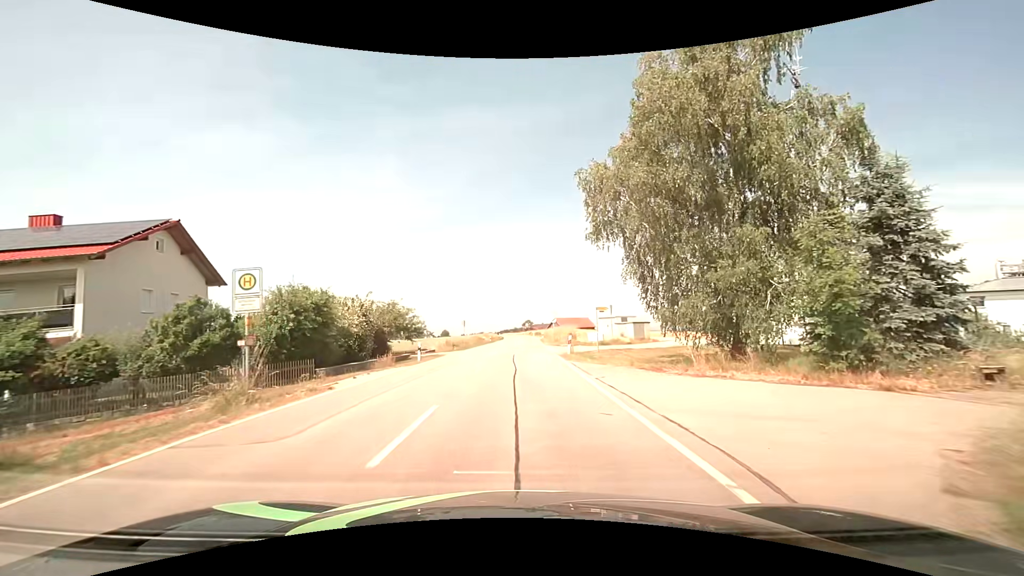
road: tertiary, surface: asphalt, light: Day
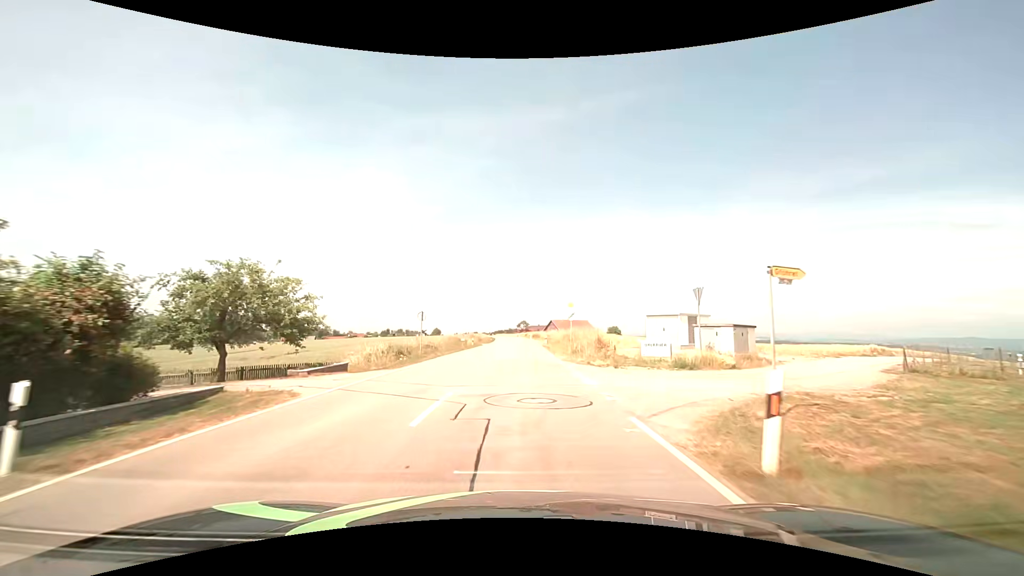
(+0.1, +21.2) m; +1°
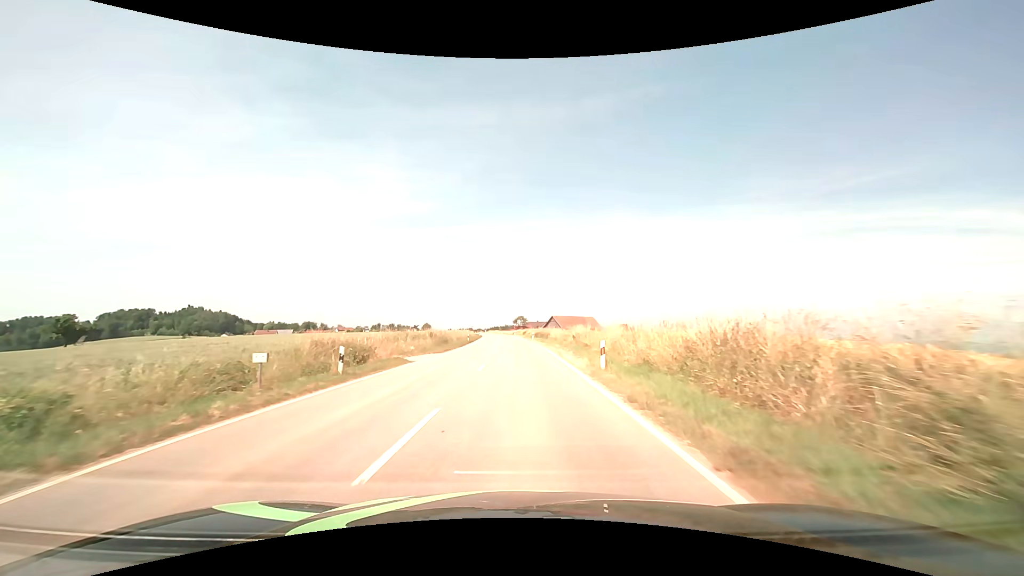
(+0.4, +38.8) m; 0°
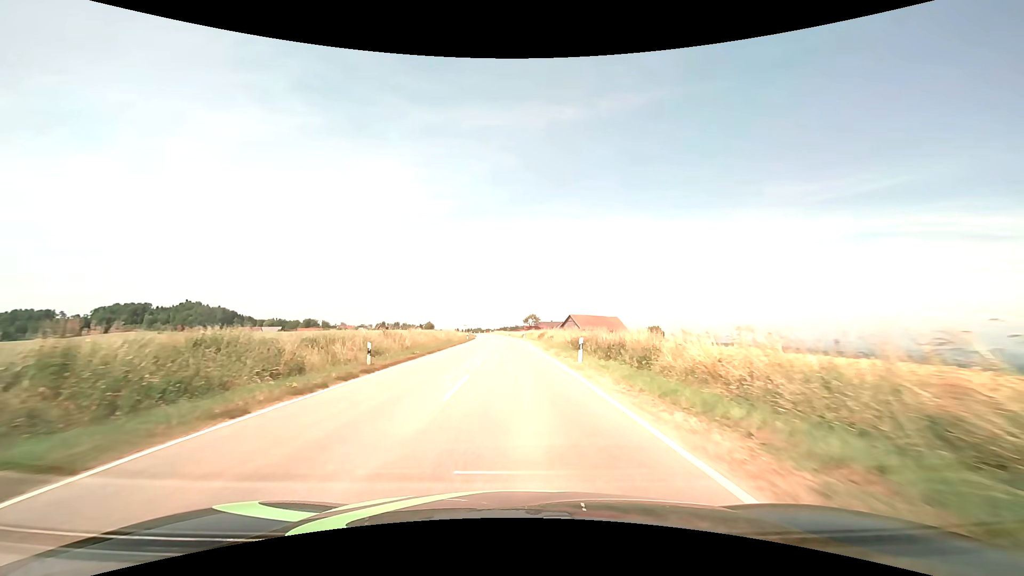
(0.0, +42.6) m; -1°
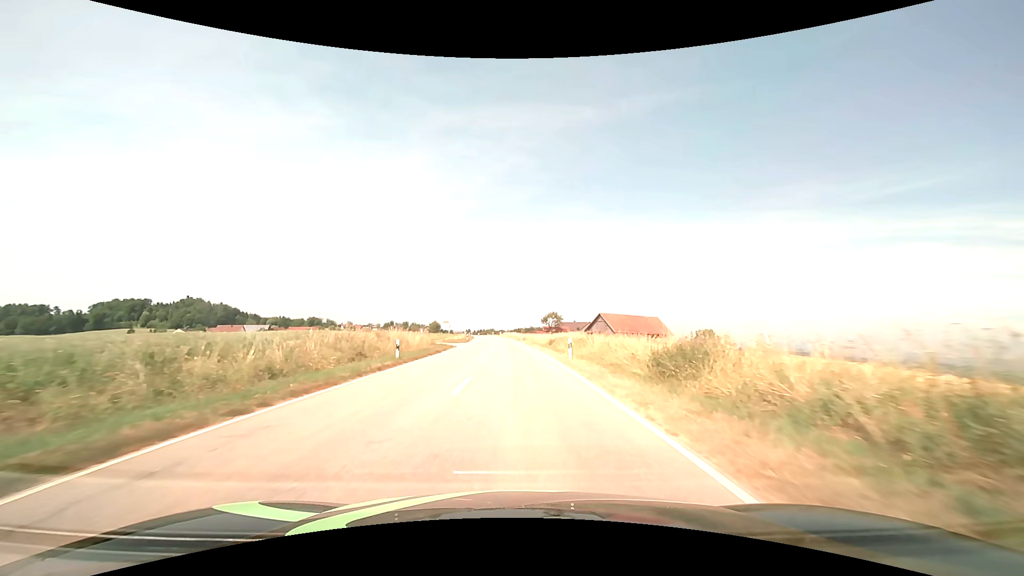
(-0.7, +45.8) m; -2°
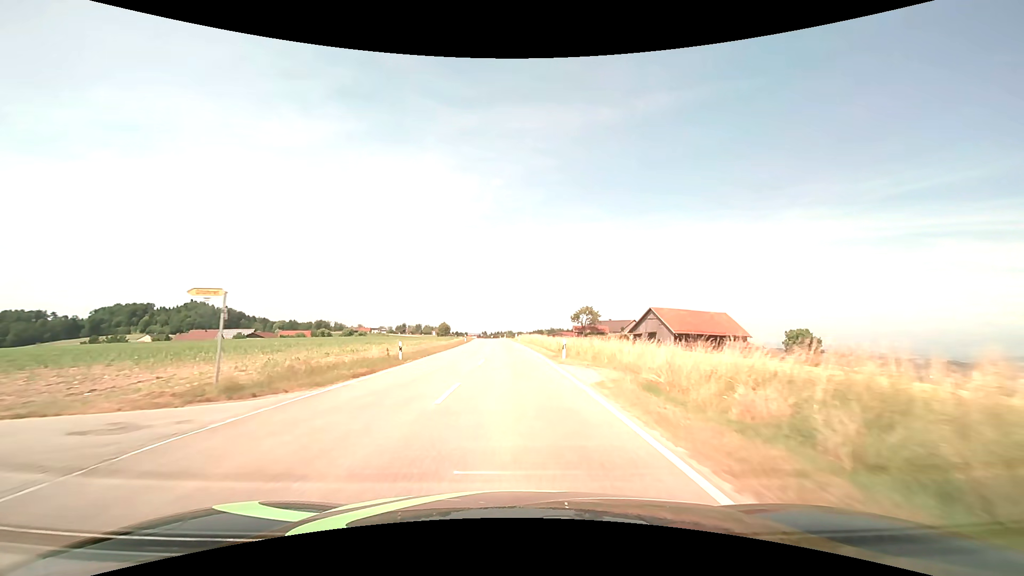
(-0.6, +48.3) m; -2°
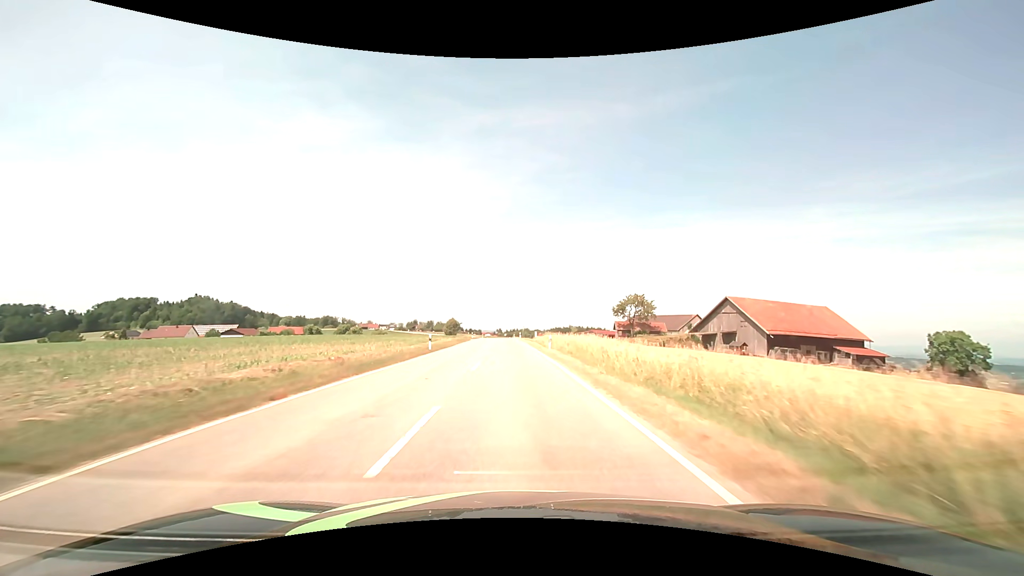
(-0.7, +39.7) m; -2°
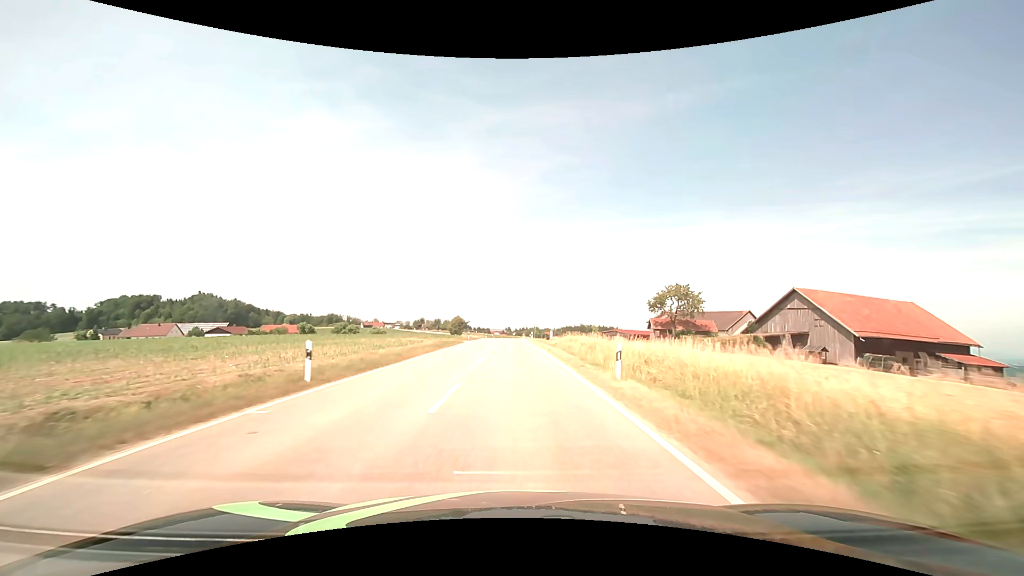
(-0.2, +20.1) m; -1°
(0, +10) (0, +20) (0, +30) (-1, +40) (-1, +50) (-1, +60) (-1, +70) (-1, +80) (-1, +90) (-1, +100) m
